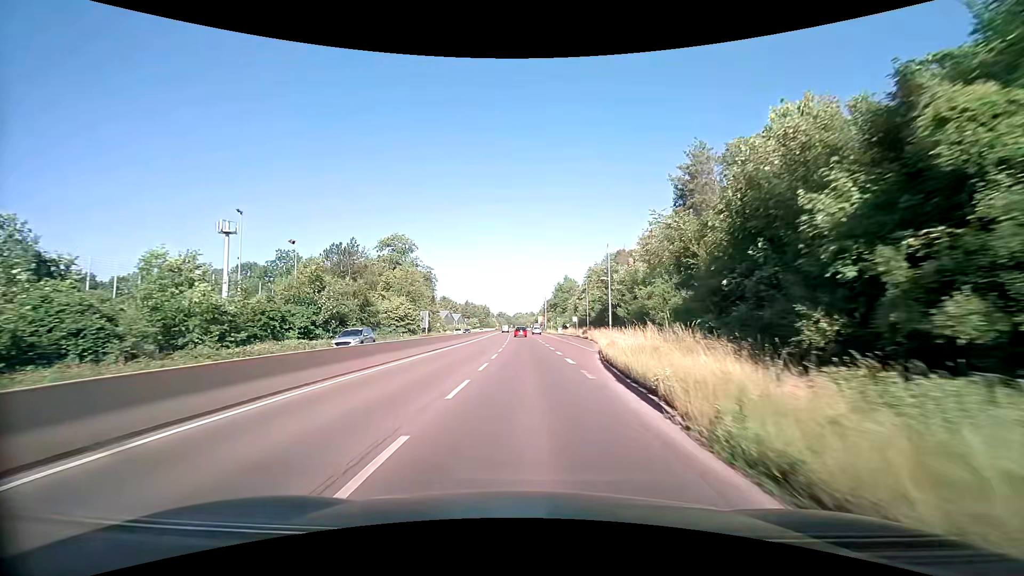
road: trunk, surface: asphalt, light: Day
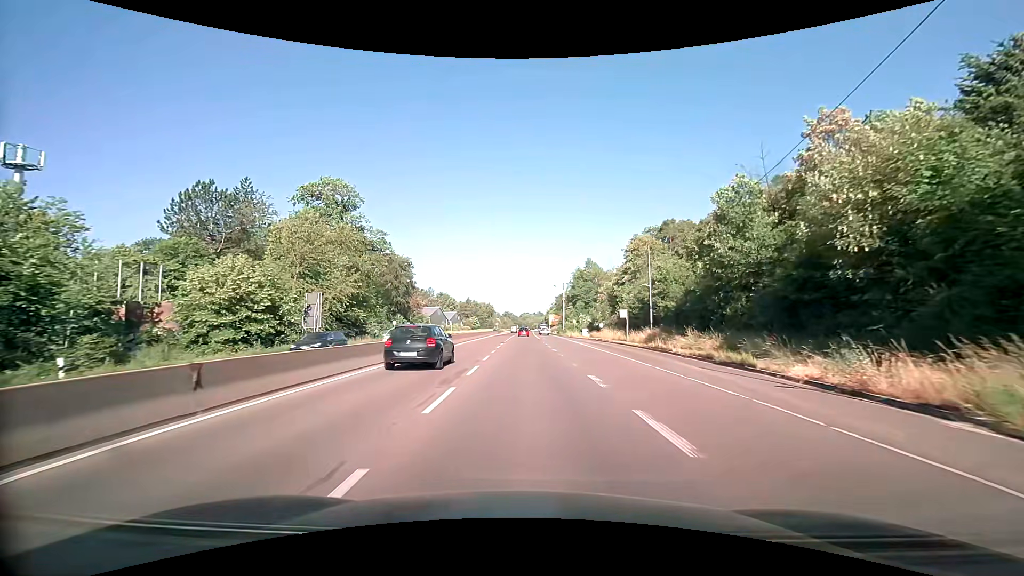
(-0.3, +44.3) m; -1°
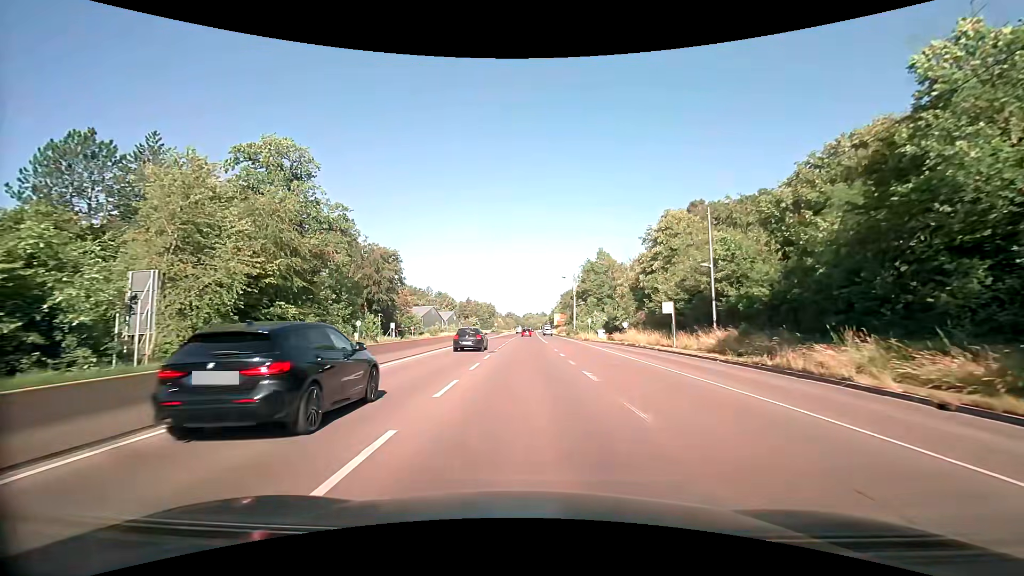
(0.0, +16.8) m; 0°
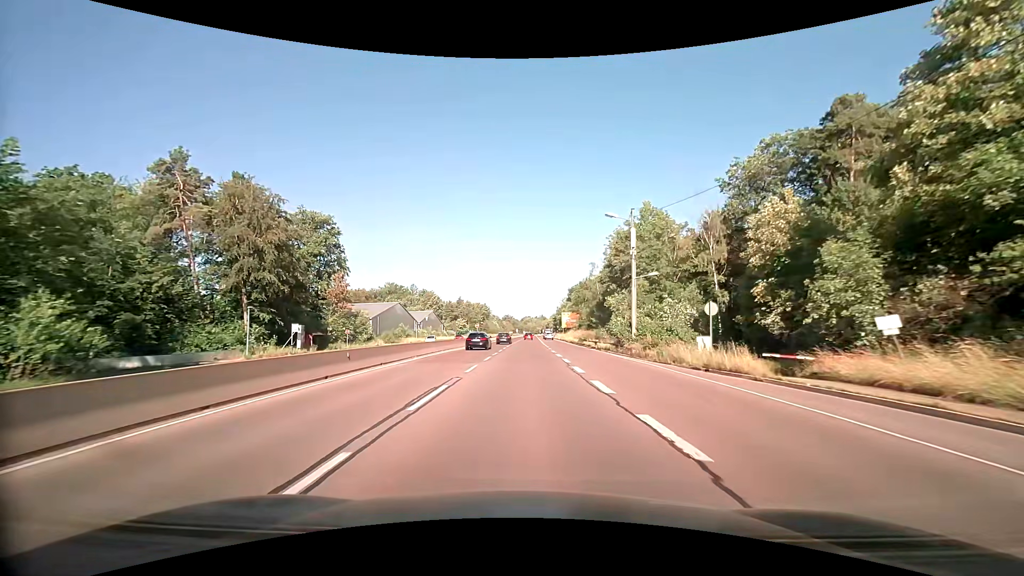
(-0.1, +44.5) m; 0°
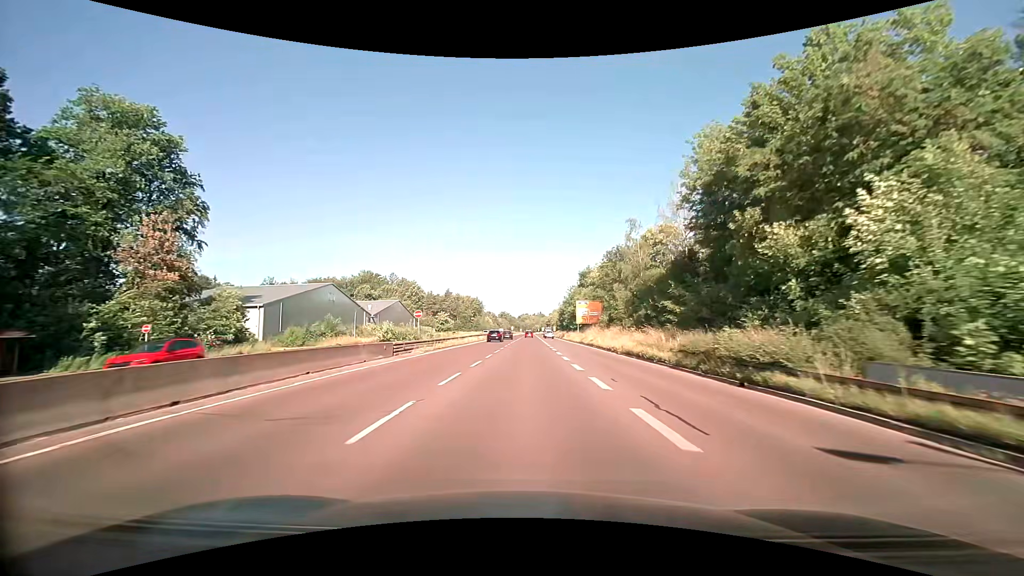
(+0.1, +42.4) m; 0°
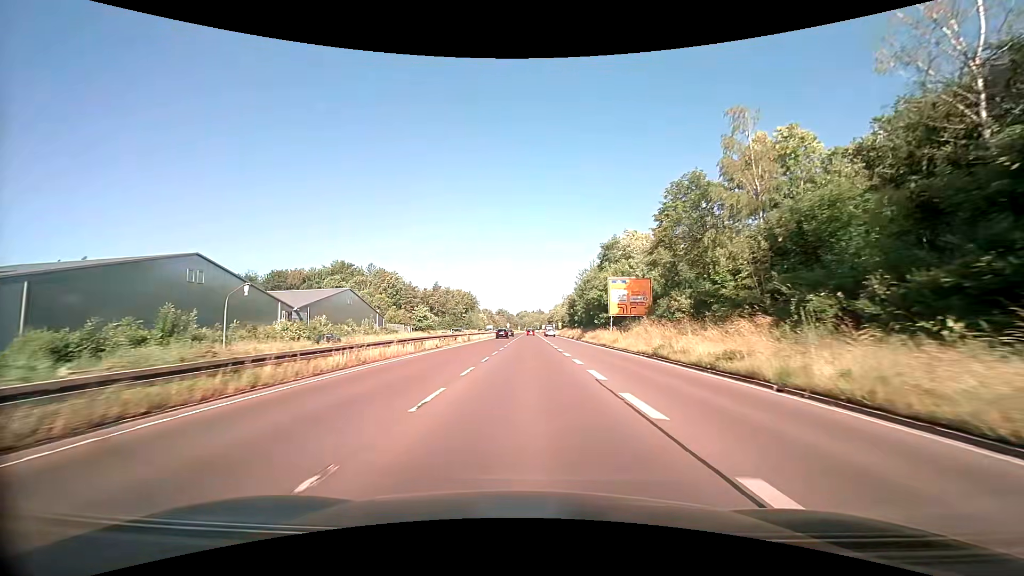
(-0.1, +34.3) m; 0°
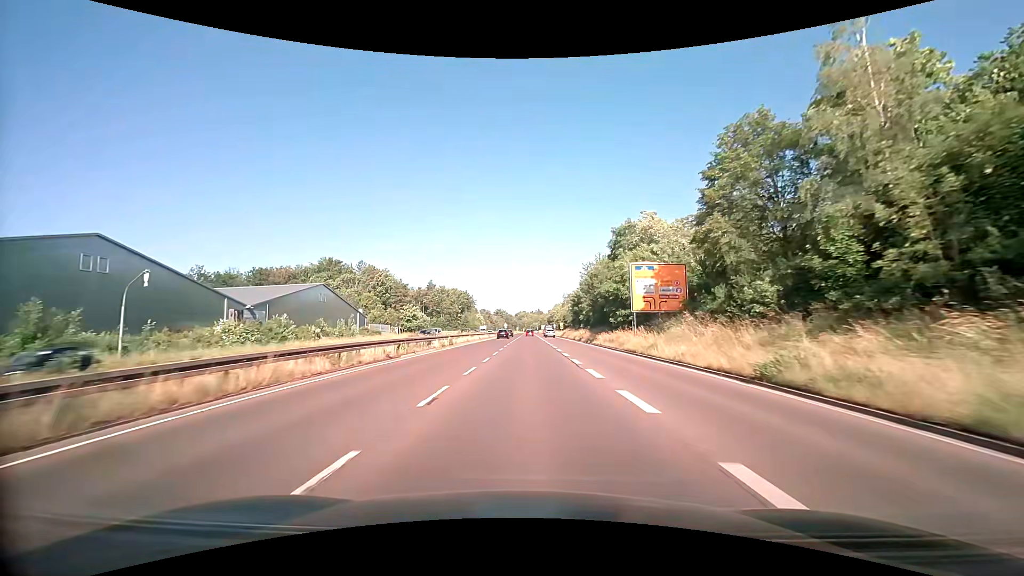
(0.0, +11.5) m; 0°
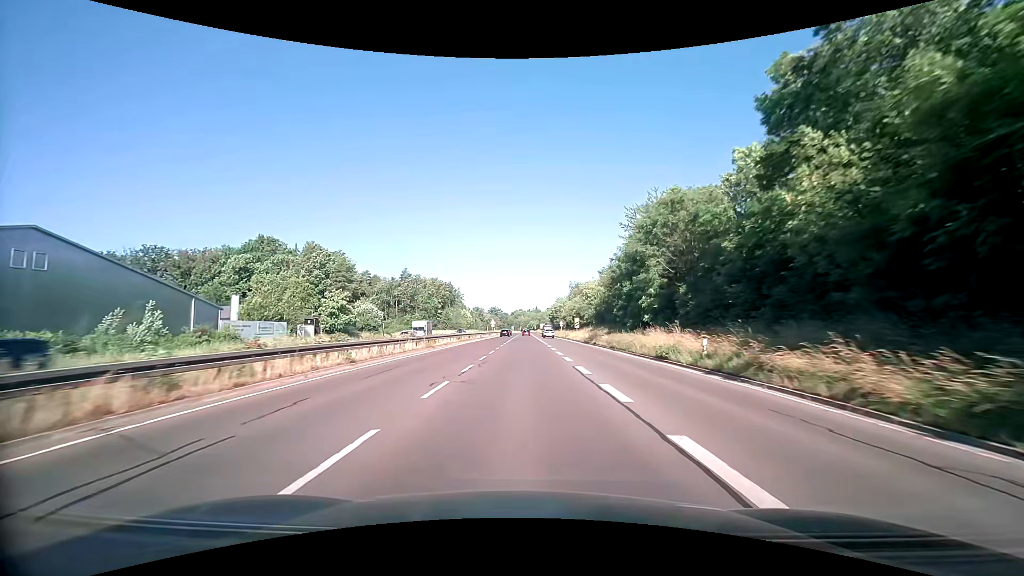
(+0.3, +47.0) m; +1°
(0, +10) (0, +20) (0, +30) (0, +40) (0, +50) (0, +60) (-1, +70) (-1, +80) (-1, +90) (-1, +100) m
